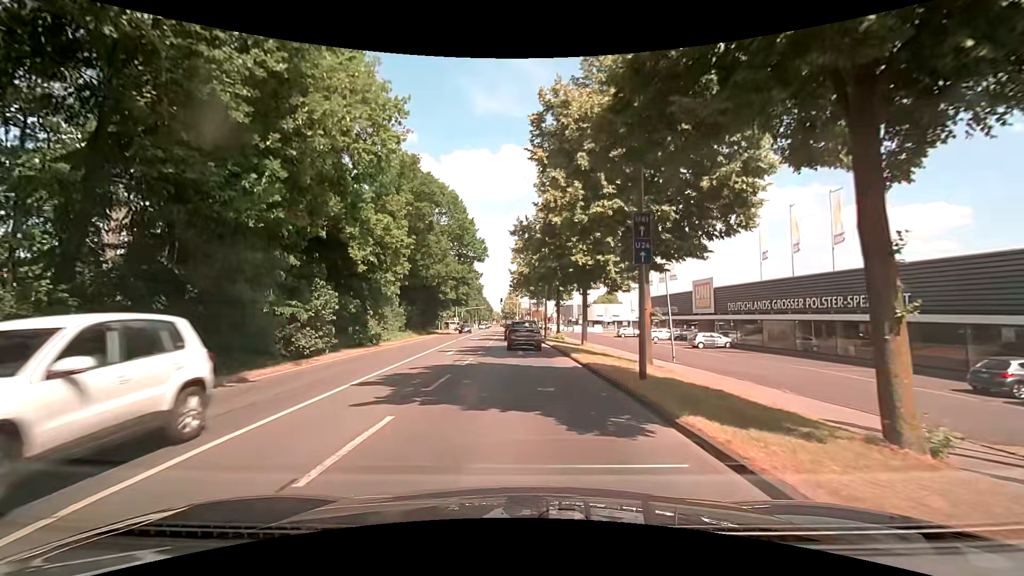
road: secondary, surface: asphalt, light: Day
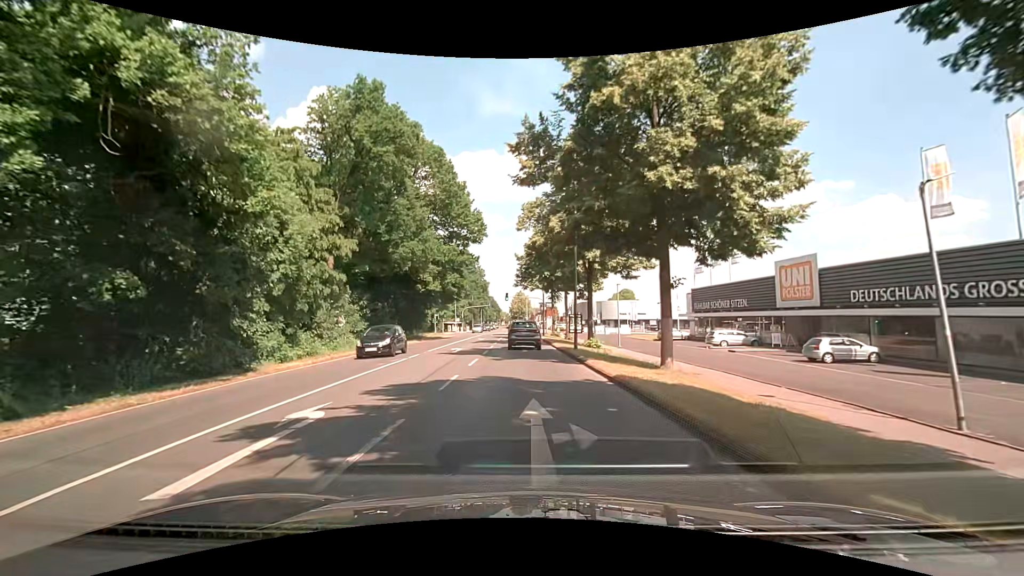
(-0.1, +18.3) m; -2°
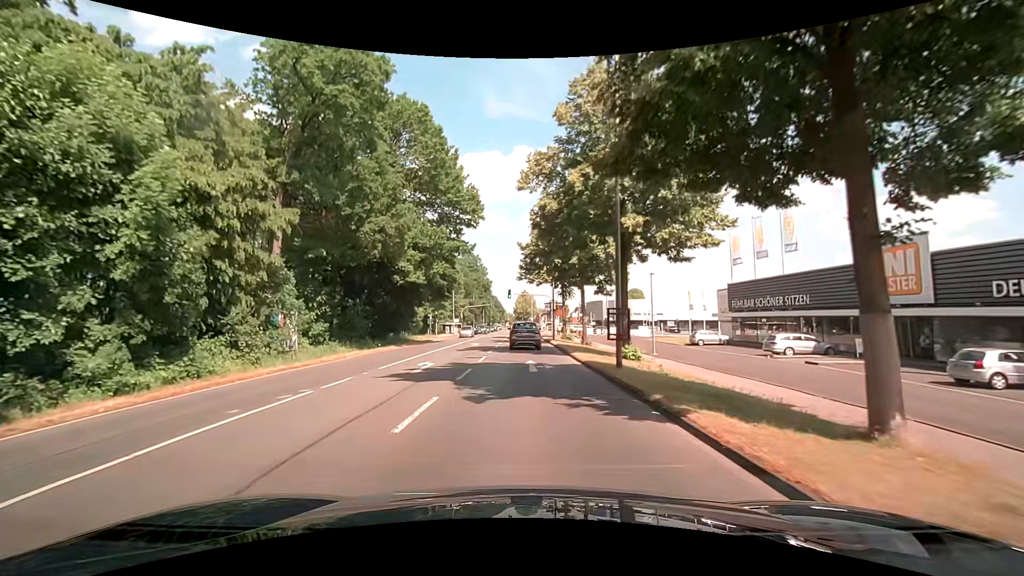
(0.0, +9.9) m; 0°
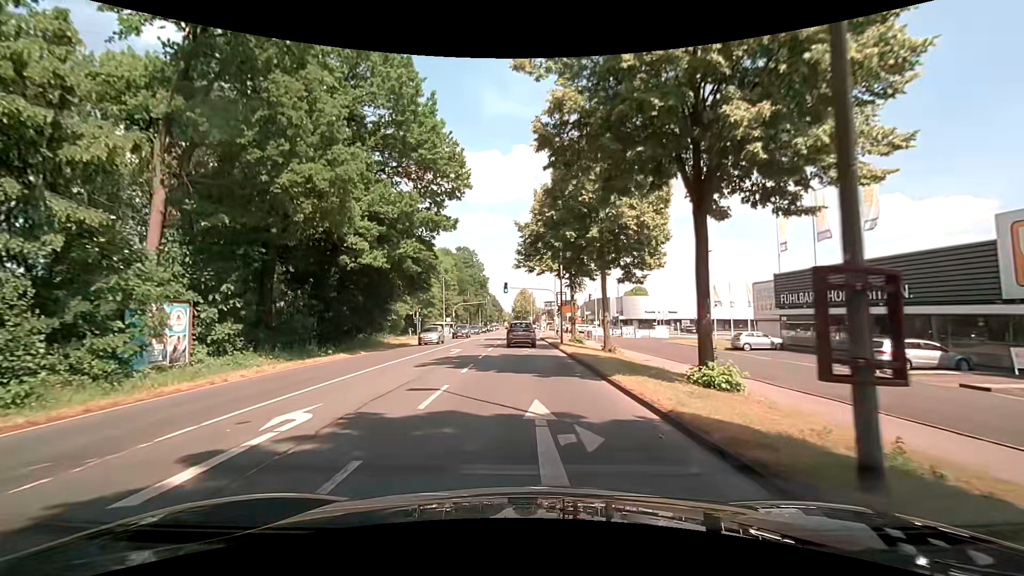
(0.0, +10.3) m; 0°
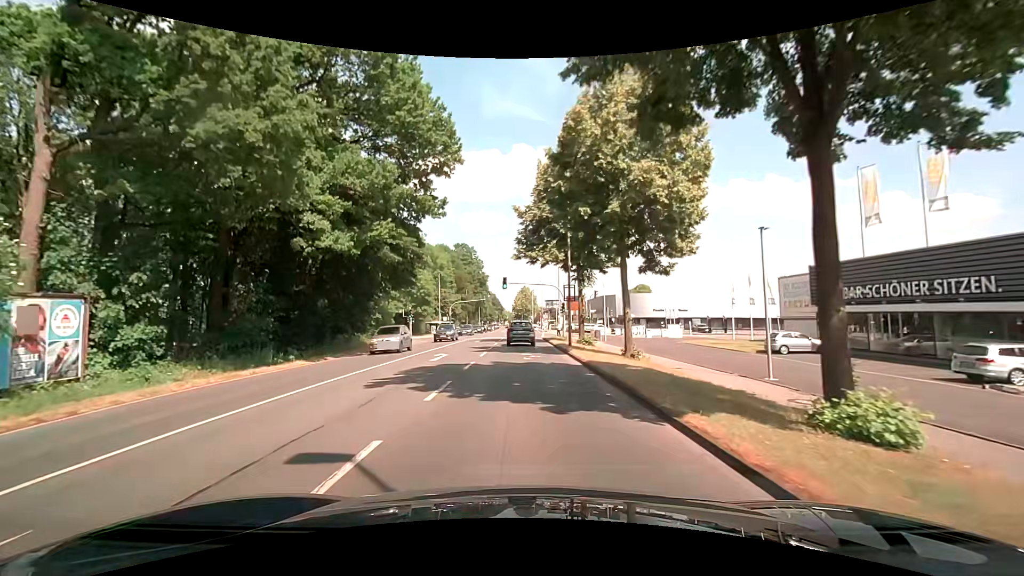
(0.0, +5.3) m; -1°
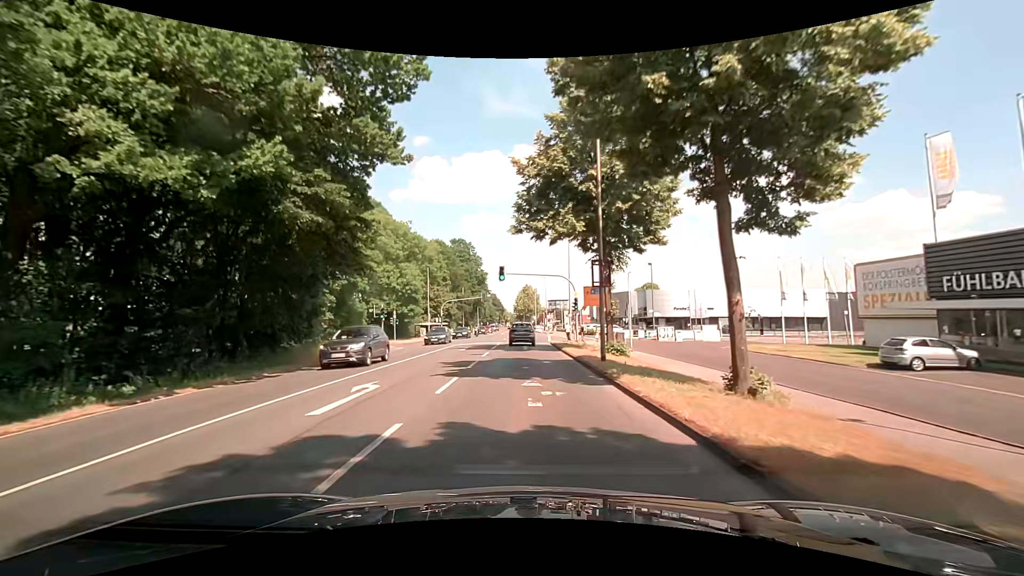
(0.0, +10.9) m; +1°
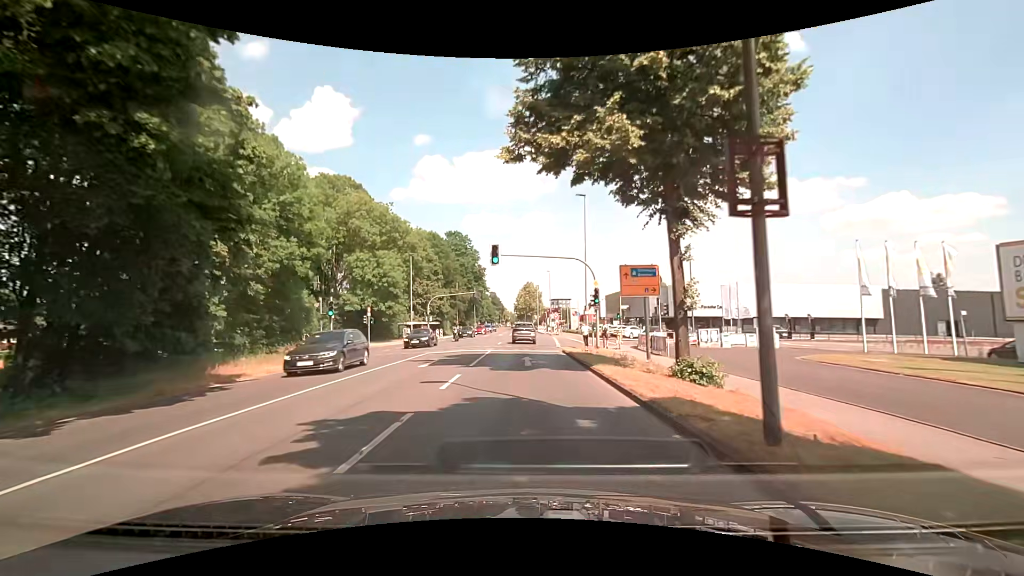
(-0.2, +11.2) m; -1°
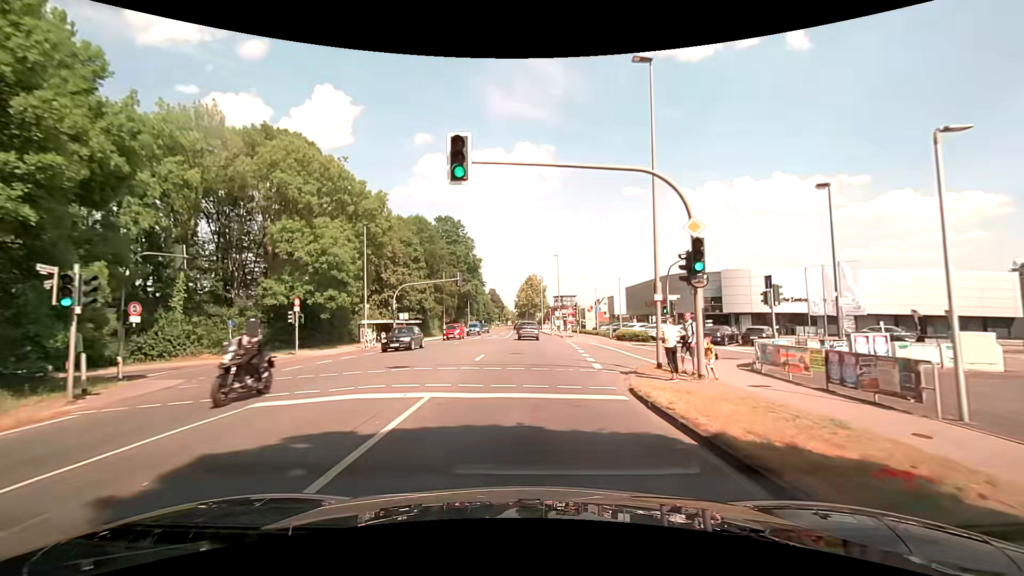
(+0.1, +17.6) m; 0°
(0, +10) (0, +20) (0, +30) (0, +40) (0, +50) (0, +60) (0, +70) (0, +80) (0, +90) (-1, +100) m
